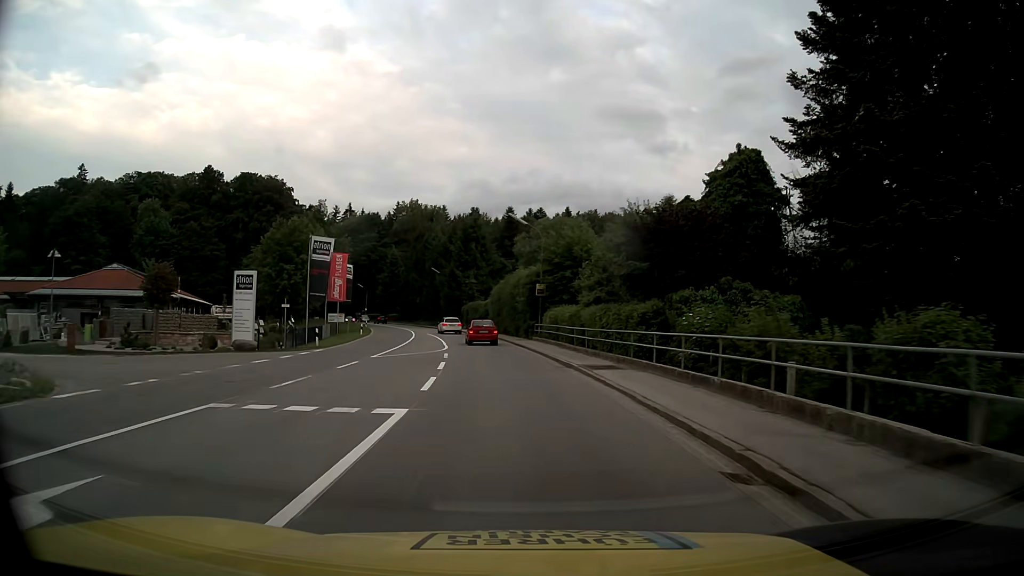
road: primary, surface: asphalt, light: Day
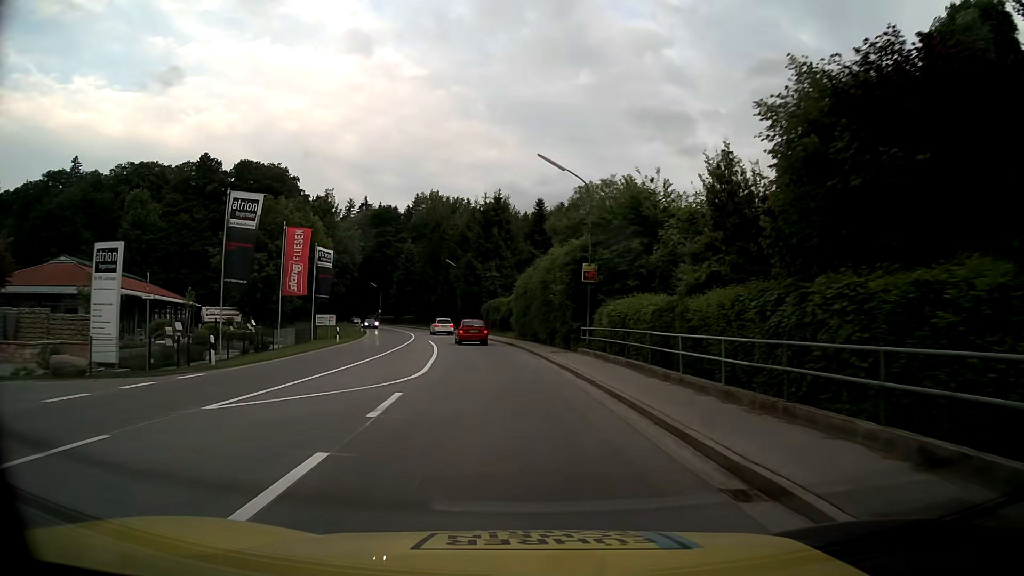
(-0.3, +16.1) m; -3°
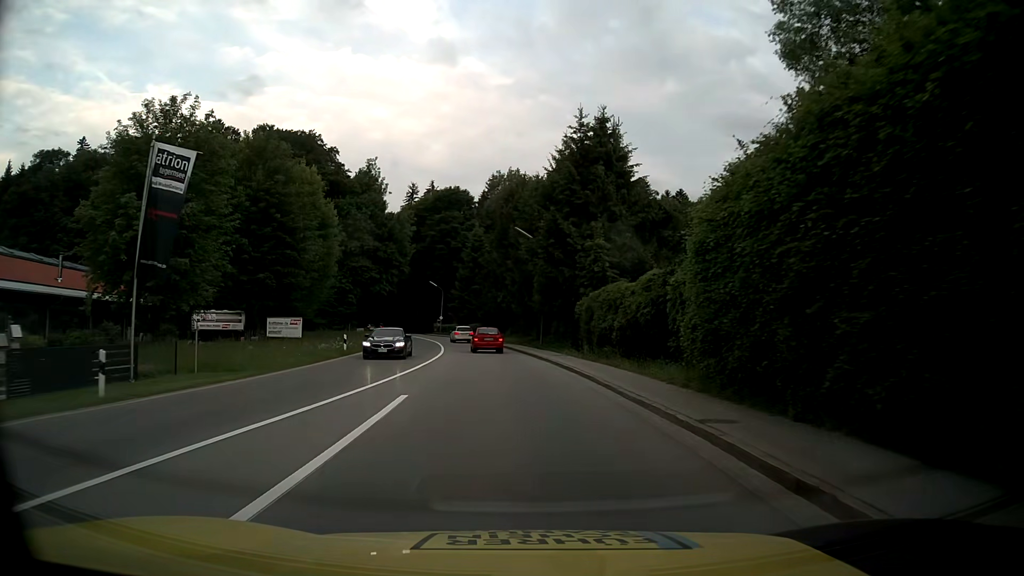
(-2.2, +32.0) m; -8°
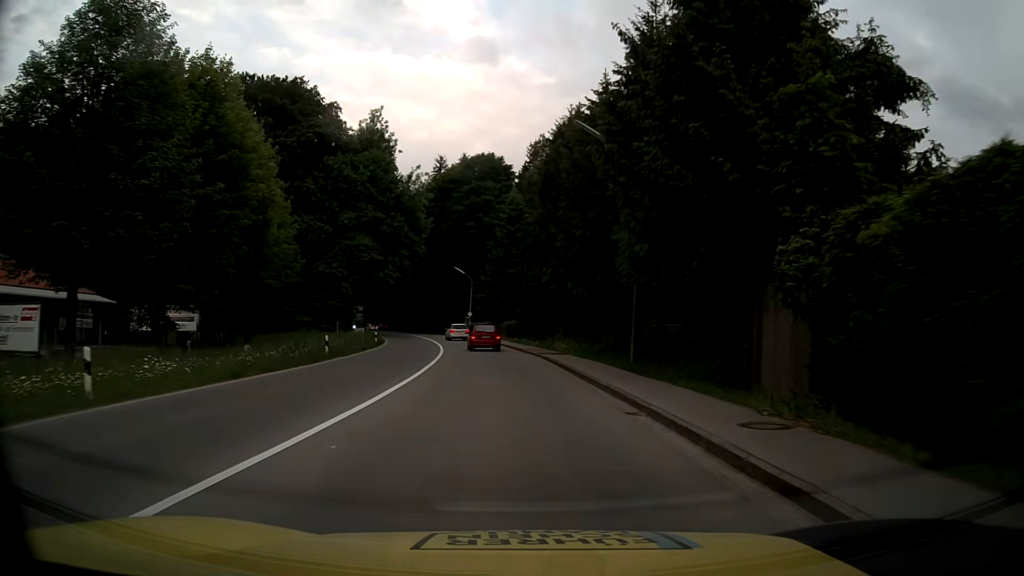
(-0.9, +24.1) m; -4°
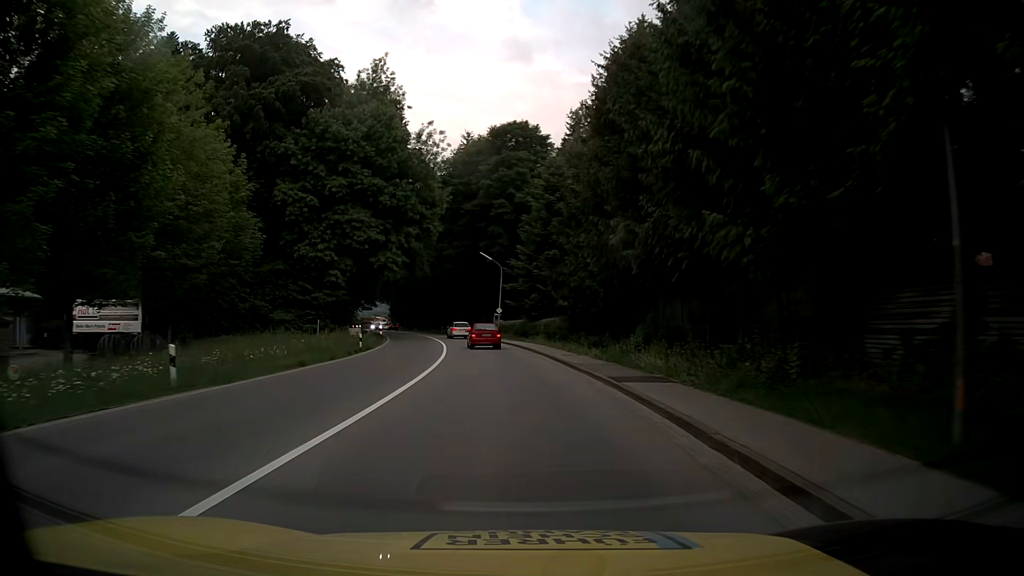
(-0.5, +16.1) m; -4°
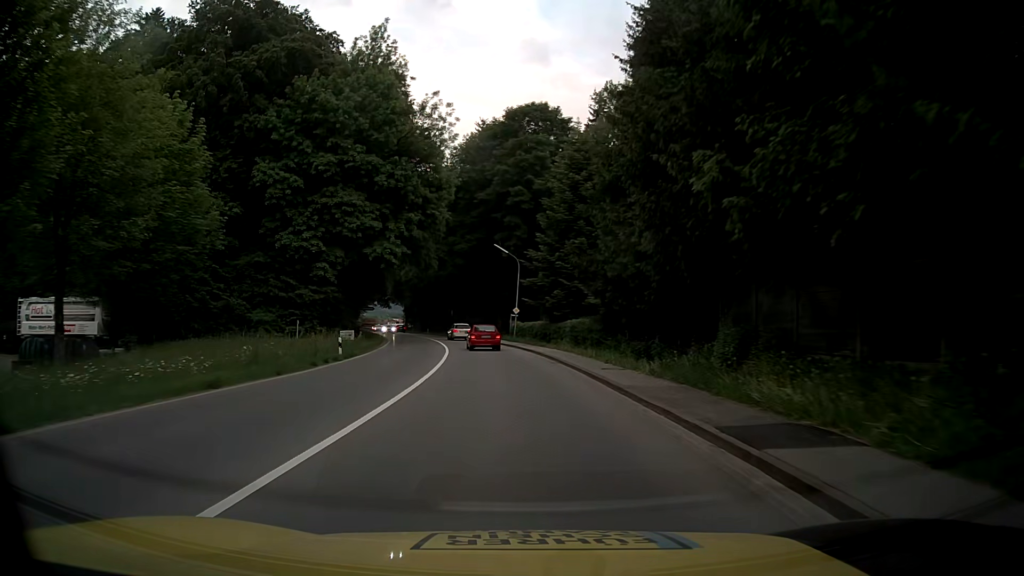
(-0.1, +8.1) m; -1°
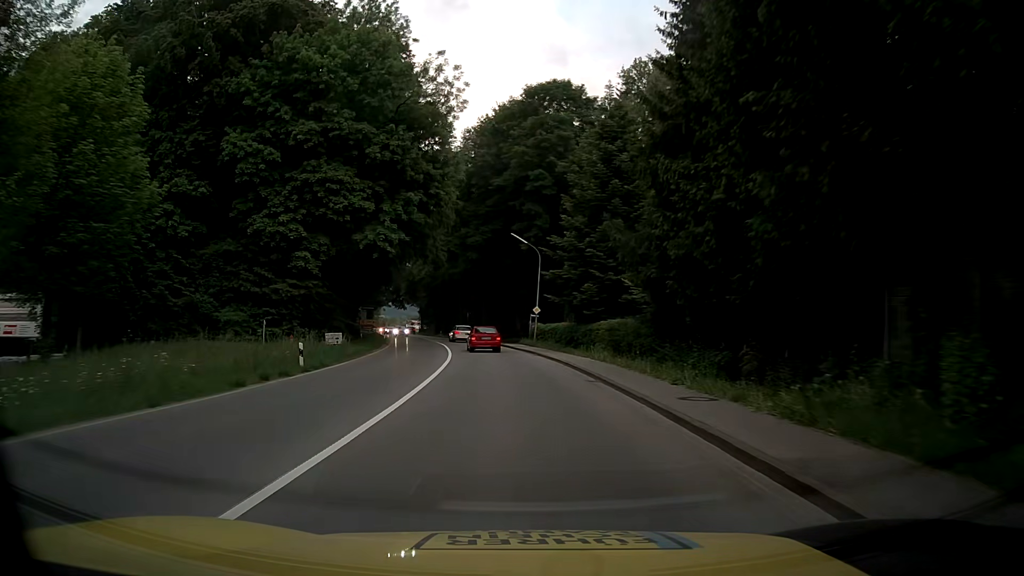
(-0.2, +8.1) m; -3°
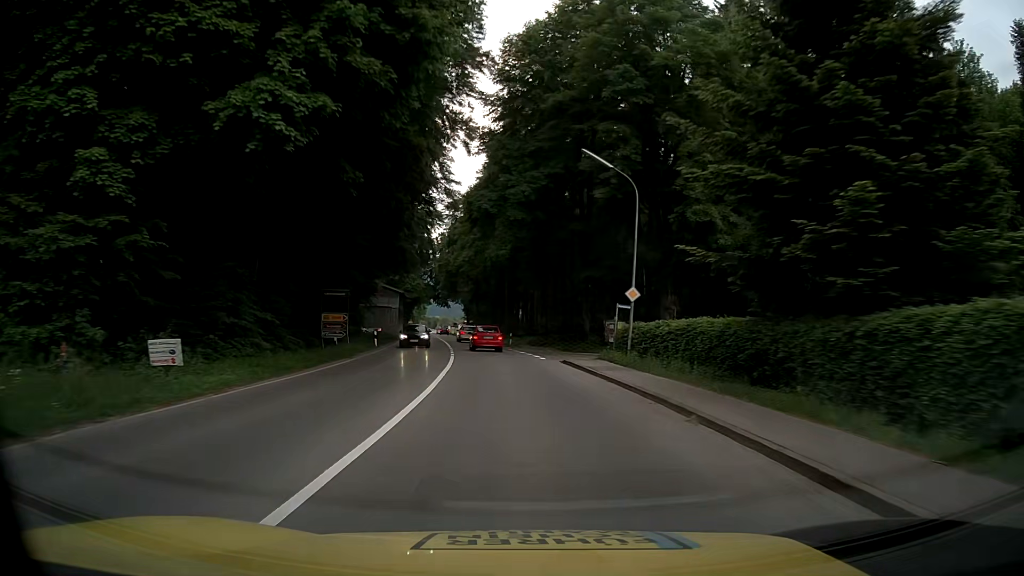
(-0.6, +24.4) m; -4°
(0, +10) (-1, +20) (-1, +30) (-2, +40) (-4, +50) (-5, +60) (-7, +70) (-8, +79) (-10, +89) (-11, +99) m
